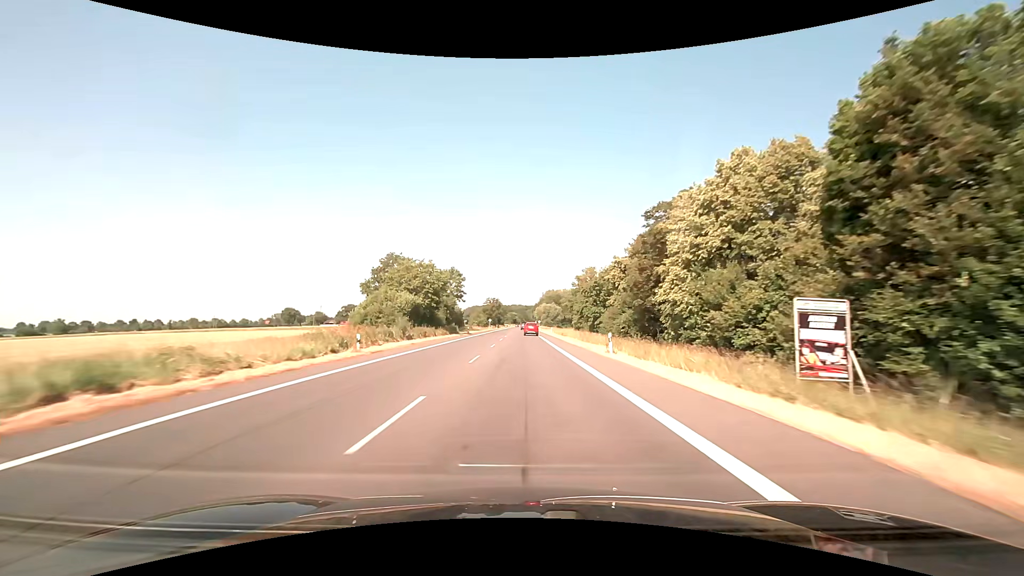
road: primary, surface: asphalt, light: Day
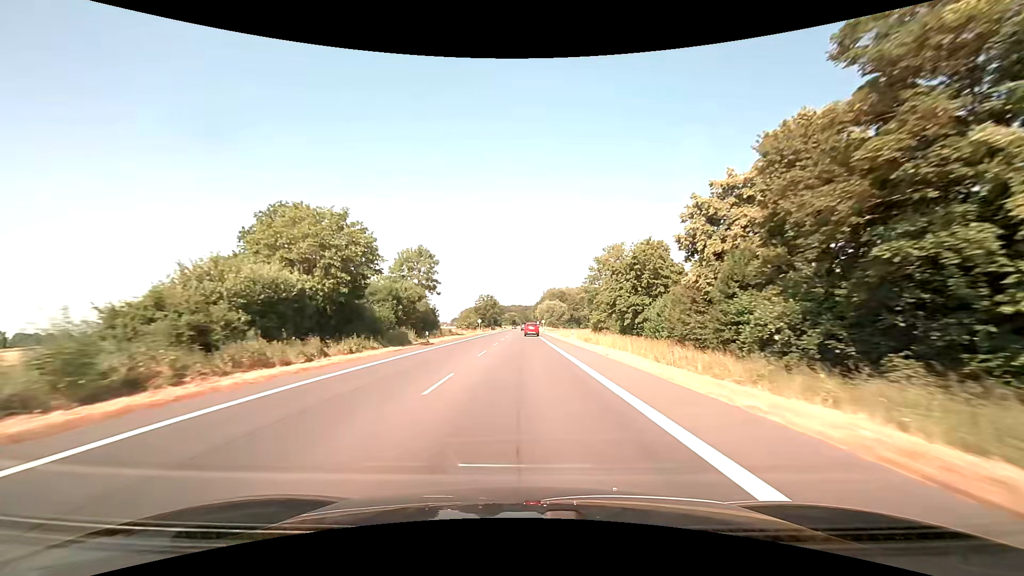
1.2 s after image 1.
(0.0, +31.6) m; 0°
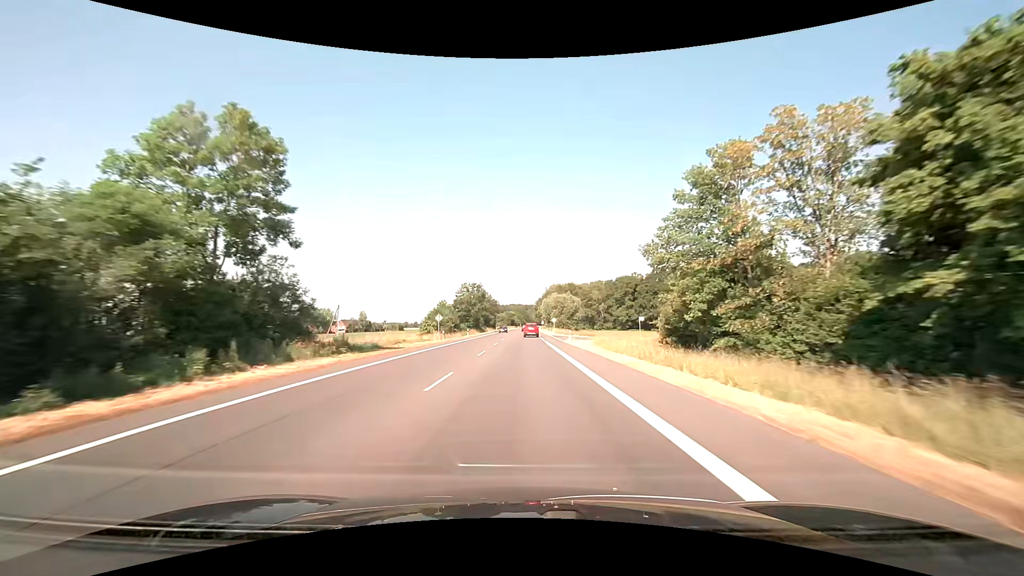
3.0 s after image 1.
(-0.1, +47.4) m; 0°
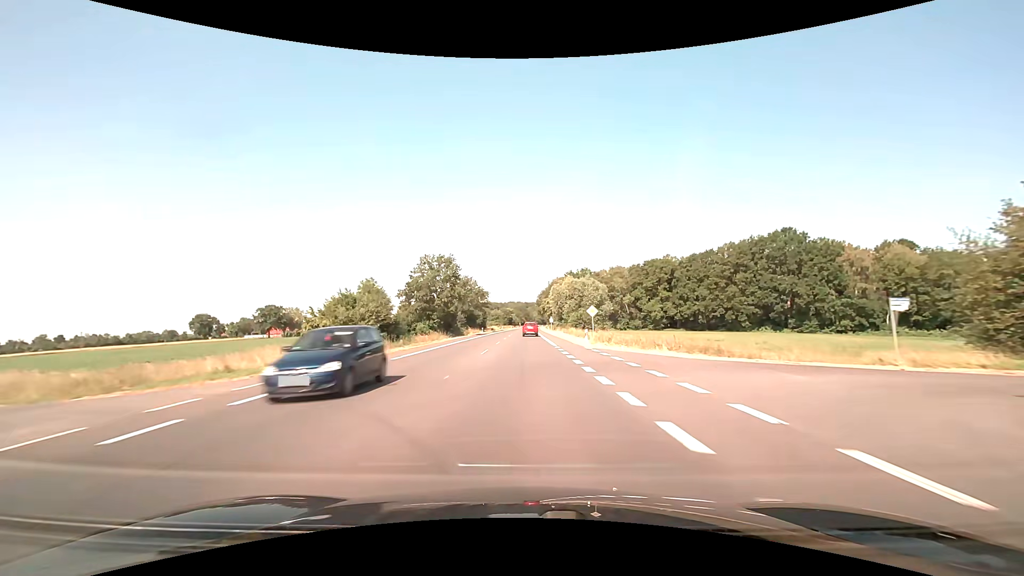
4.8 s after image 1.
(+0.1, +47.4) m; 0°
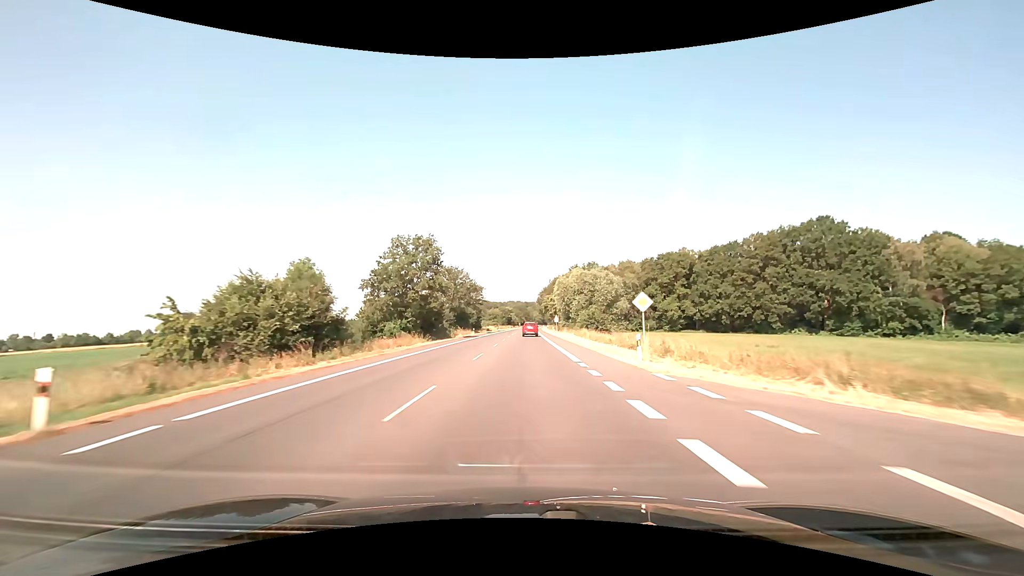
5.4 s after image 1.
(0.0, +15.8) m; 0°
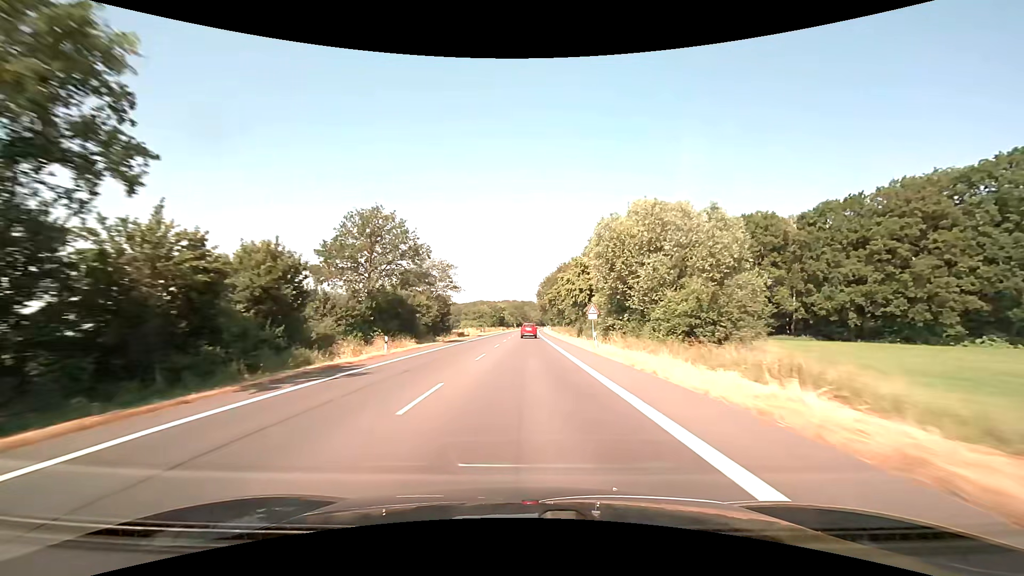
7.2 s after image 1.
(+0.2, +47.4) m; 0°
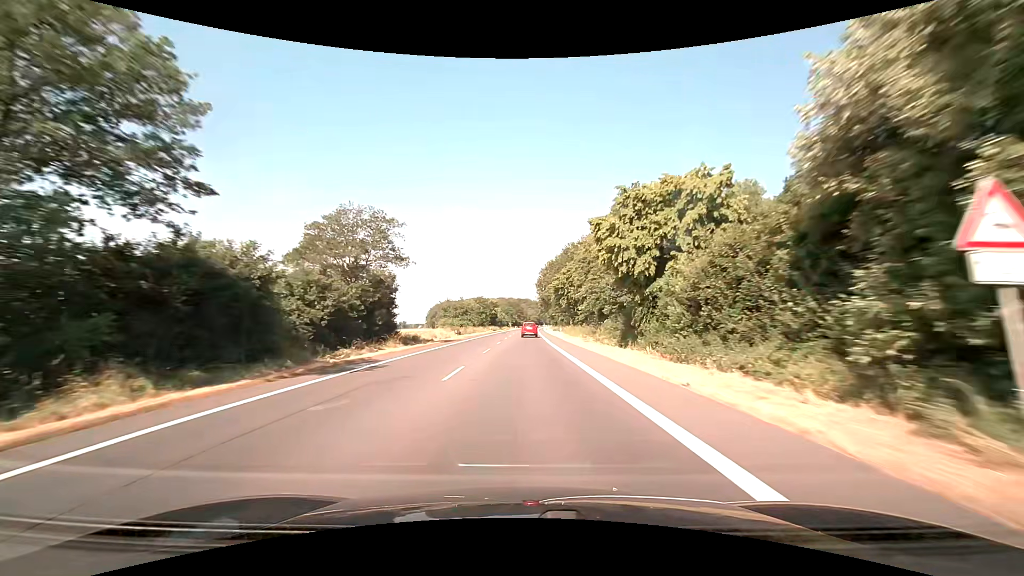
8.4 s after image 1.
(+0.1, +31.6) m; 0°
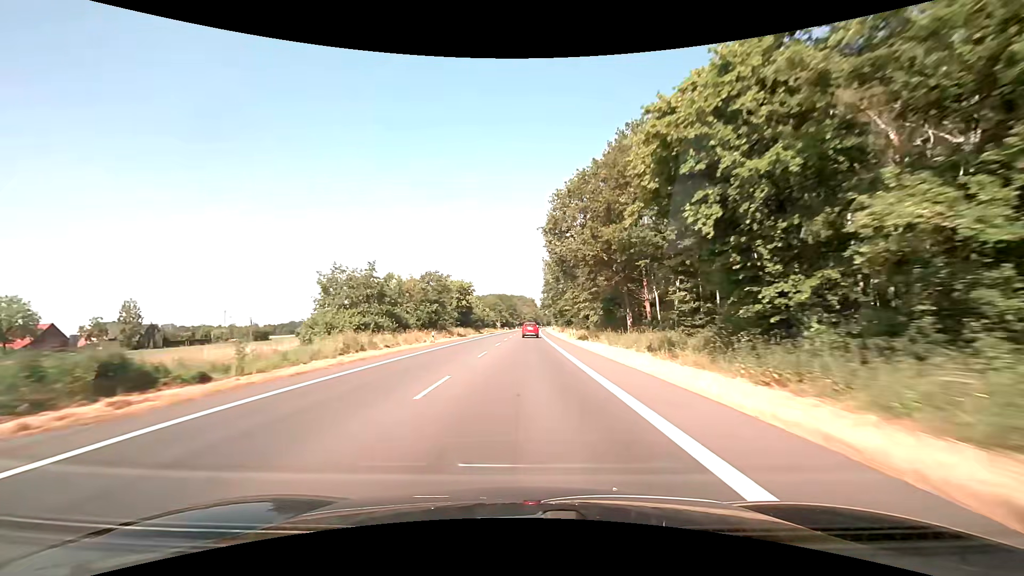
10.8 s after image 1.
(+0.1, +63.2) m; 0°
(0, +10) (0, +20) (0, +30) (0, +40) (0, +50) (0, +60) (+1, +70) (+1, +80) (+1, +90) (+1, +100) m
